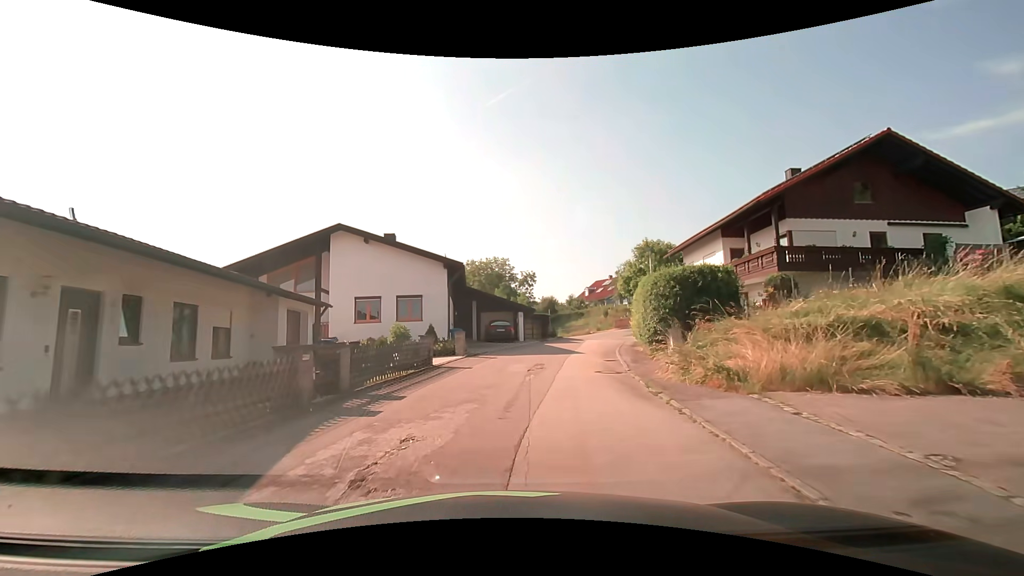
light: Day
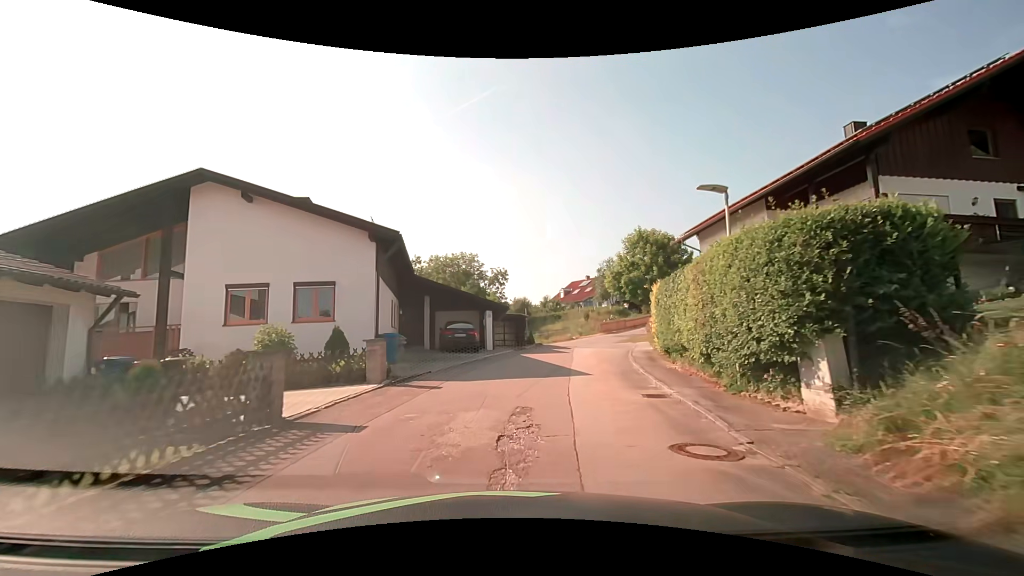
(+0.3, +9.1) m; +3°
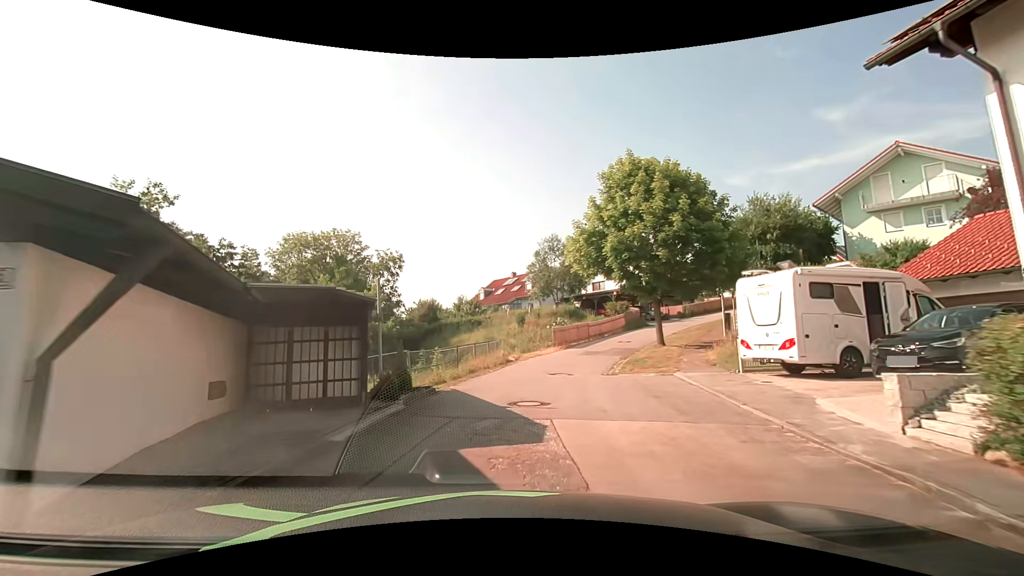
(+1.7, +22.5) m; +9°
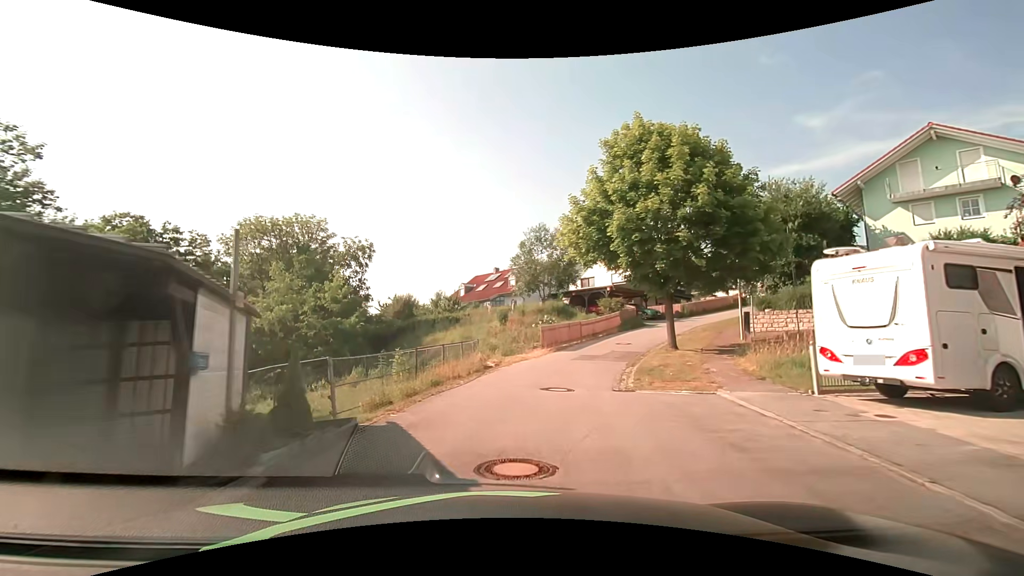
(0.0, +4.5) m; +1°
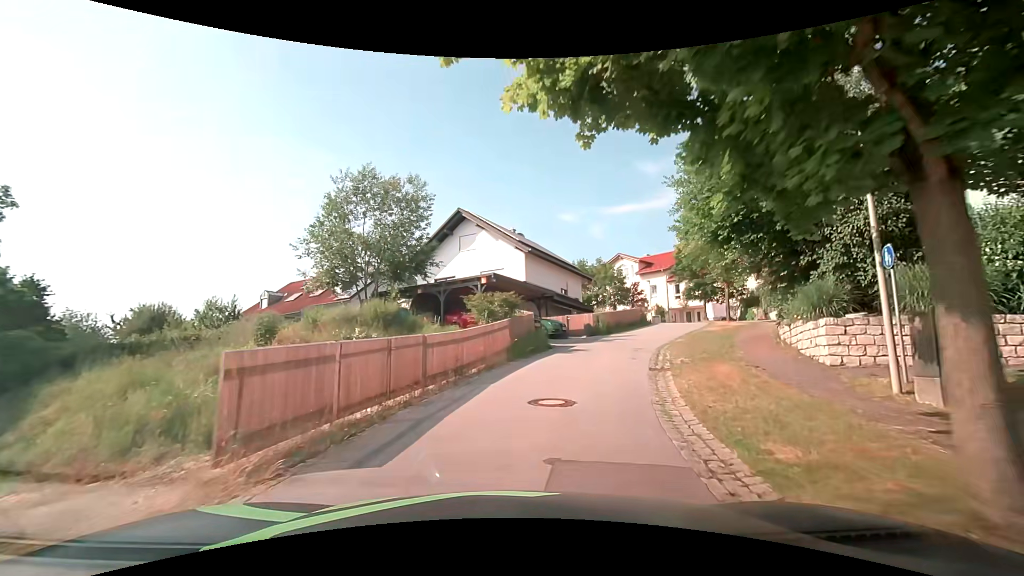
(+2.4, +18.0) m; +16°
(+1, +10) (+4, +19) (+9, +28) (+13, +37) (+14, +47) (+9, +55) (+1, +62) (-7, +68) (-15, +74) (-23, +80) m
